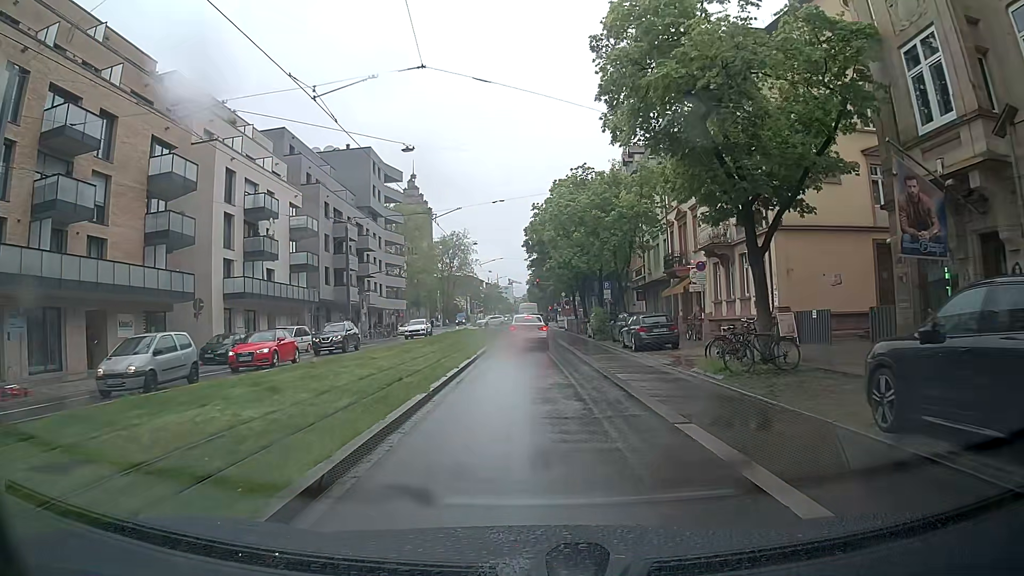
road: primary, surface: asphalt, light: Day
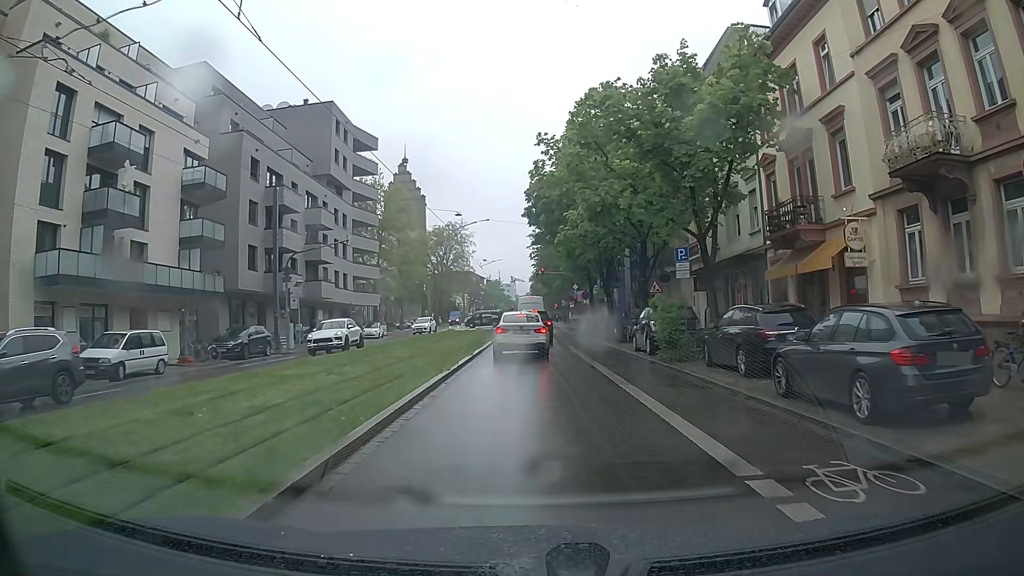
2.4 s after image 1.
(+0.1, +18.5) m; 0°
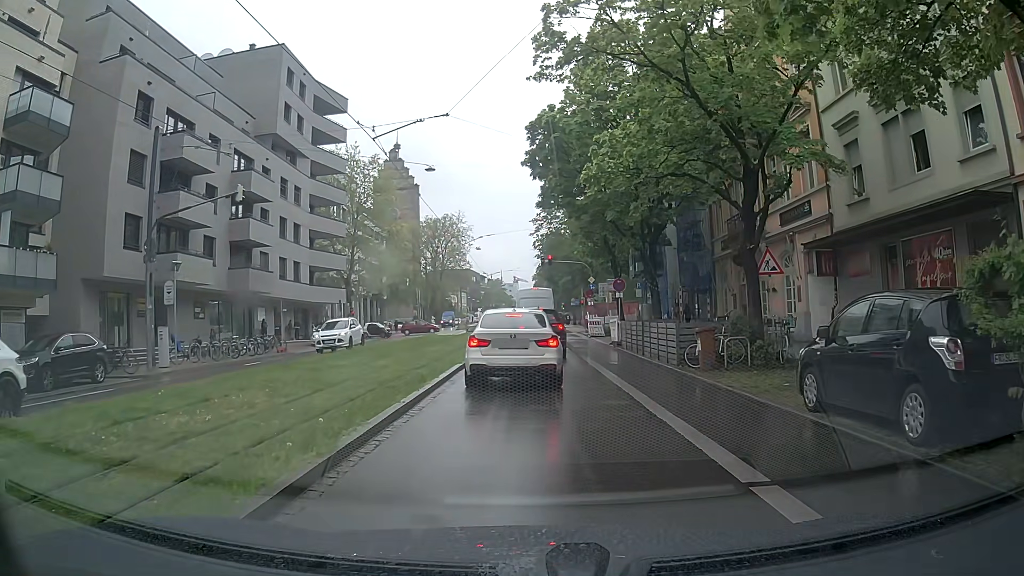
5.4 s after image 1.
(+0.1, +15.4) m; 0°
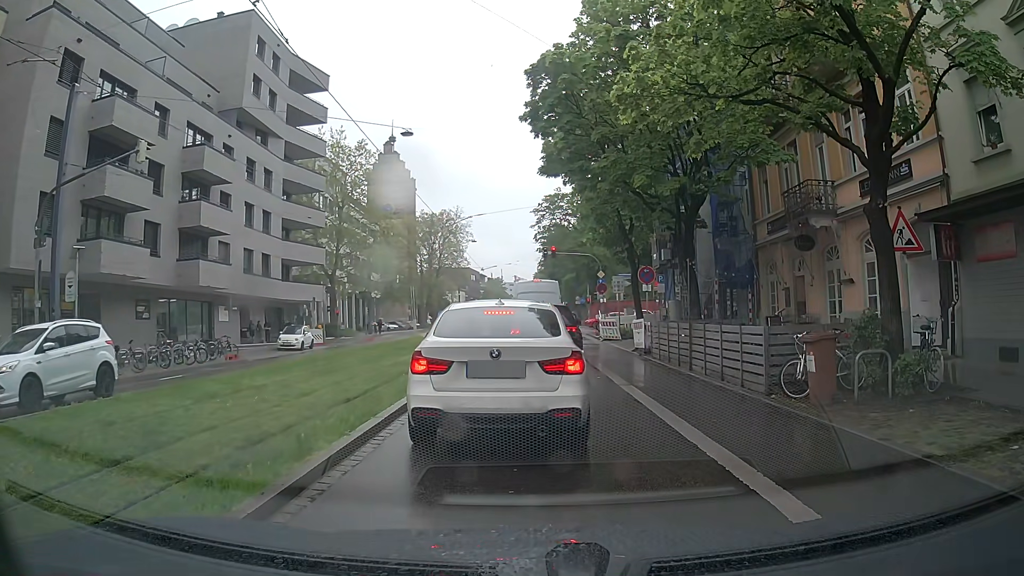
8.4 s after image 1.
(0.0, +6.6) m; -1°
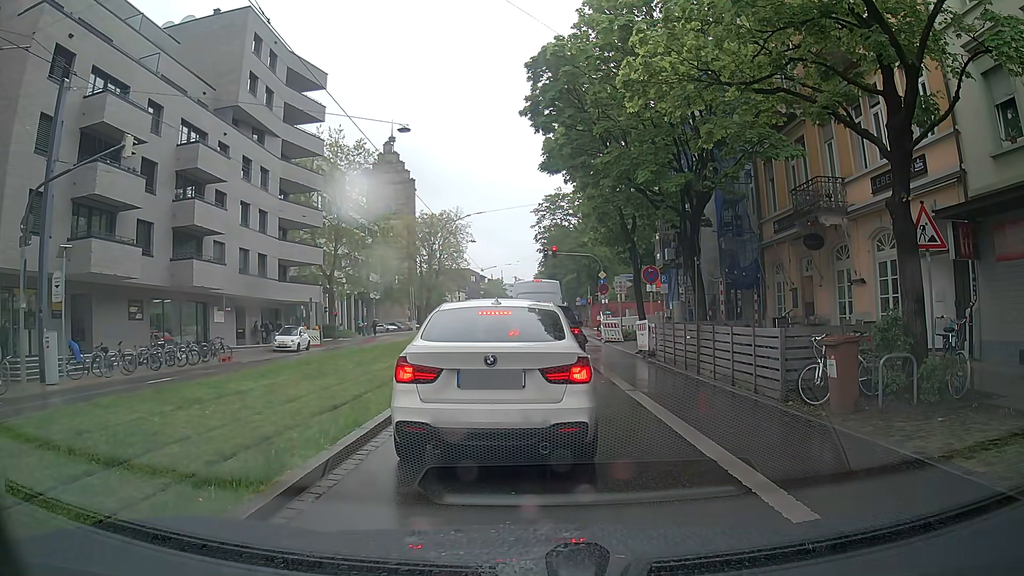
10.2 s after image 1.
(0.0, +0.7) m; 0°
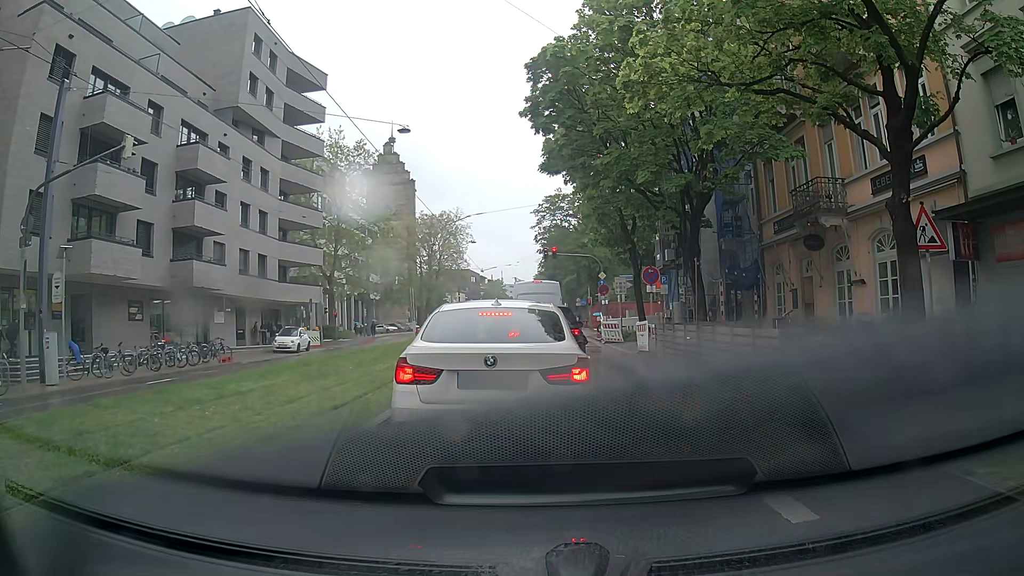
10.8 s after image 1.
(0.0, 0.0) m; 0°
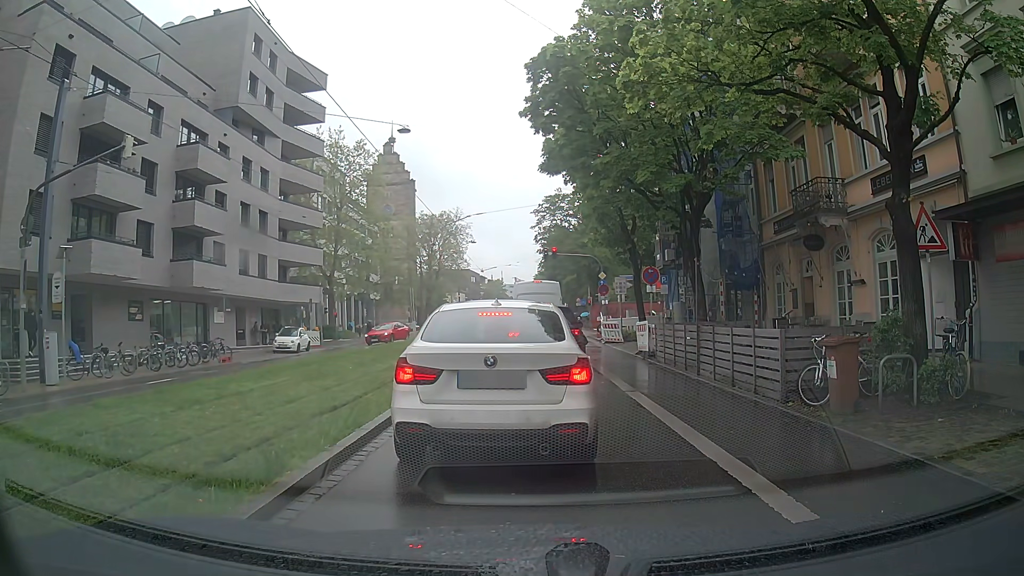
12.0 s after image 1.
(0.0, 0.0) m; 0°
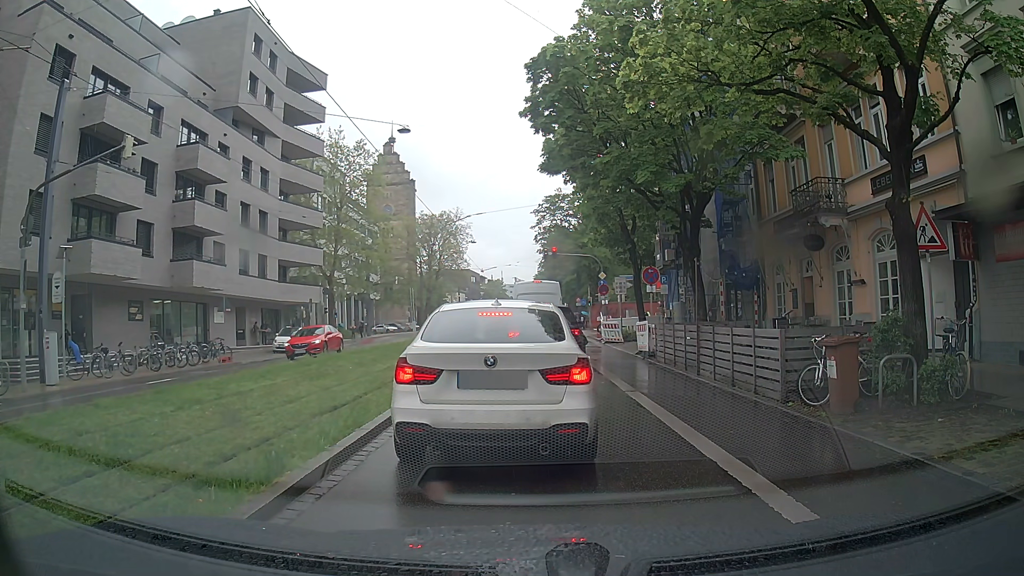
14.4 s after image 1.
(0.0, 0.0) m; 0°
